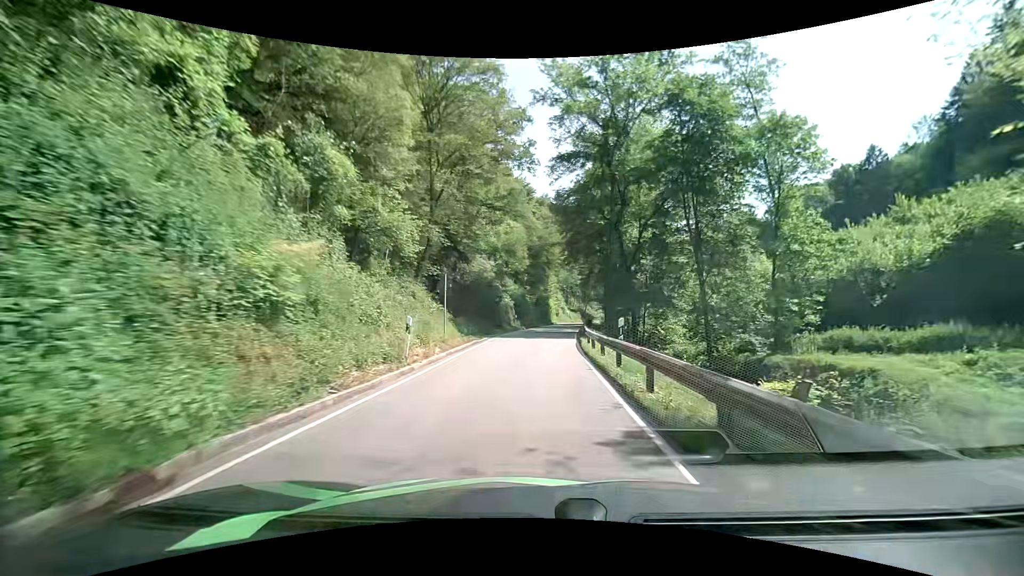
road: tertiary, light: Day
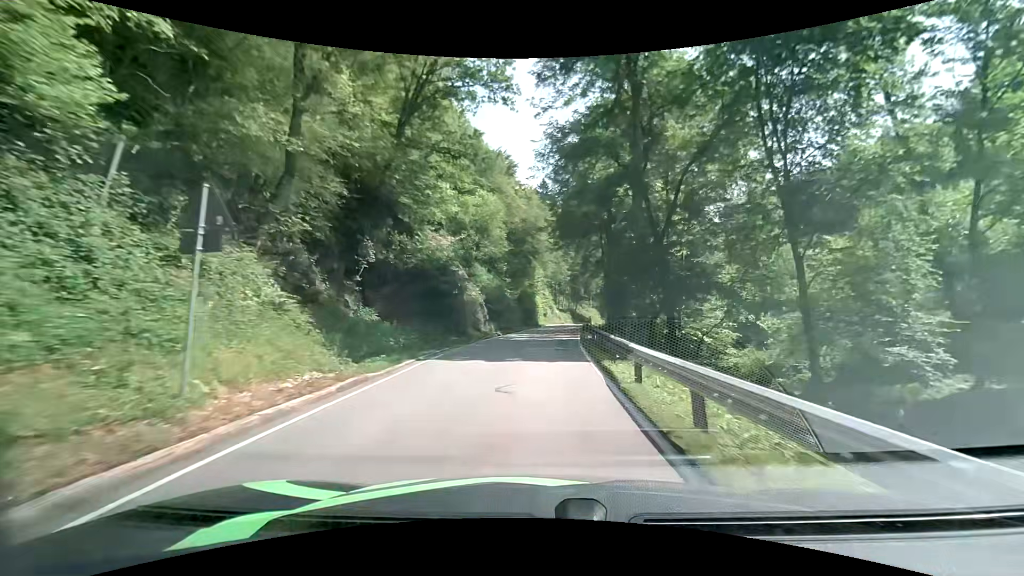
(+0.4, +15.7) m; +2°
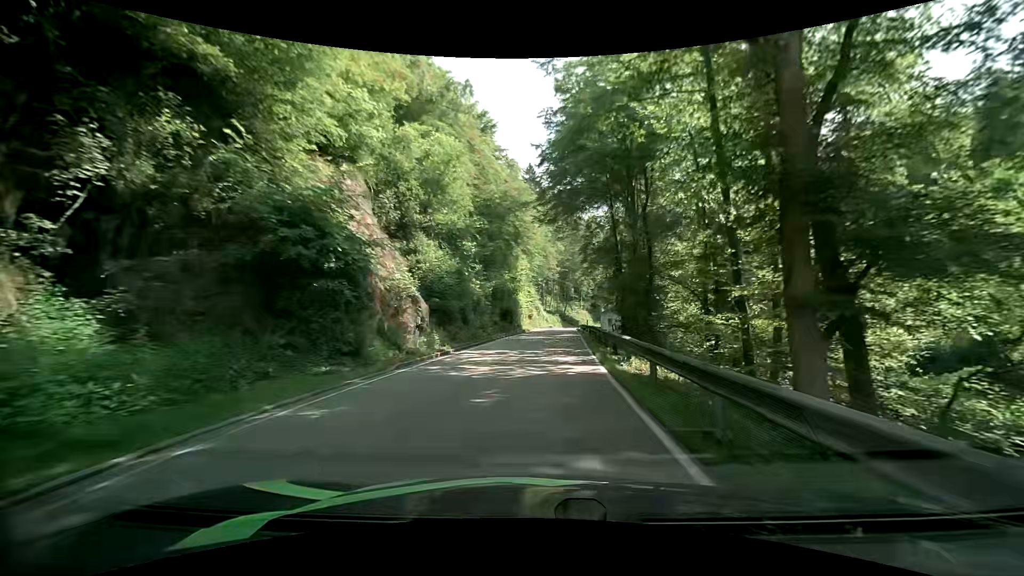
(+0.2, +16.1) m; +1°
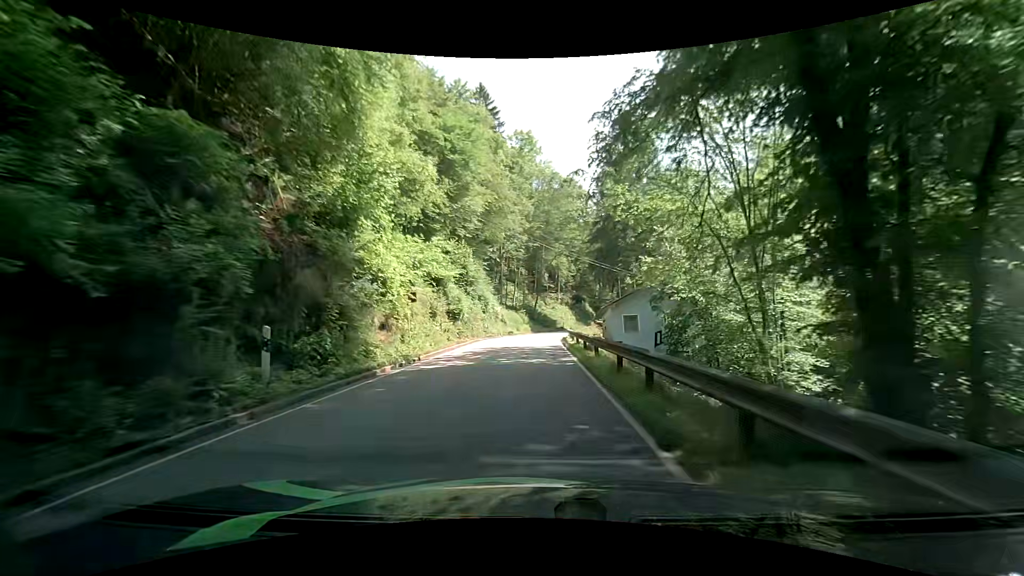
(+2.5, +41.5) m; +4°
